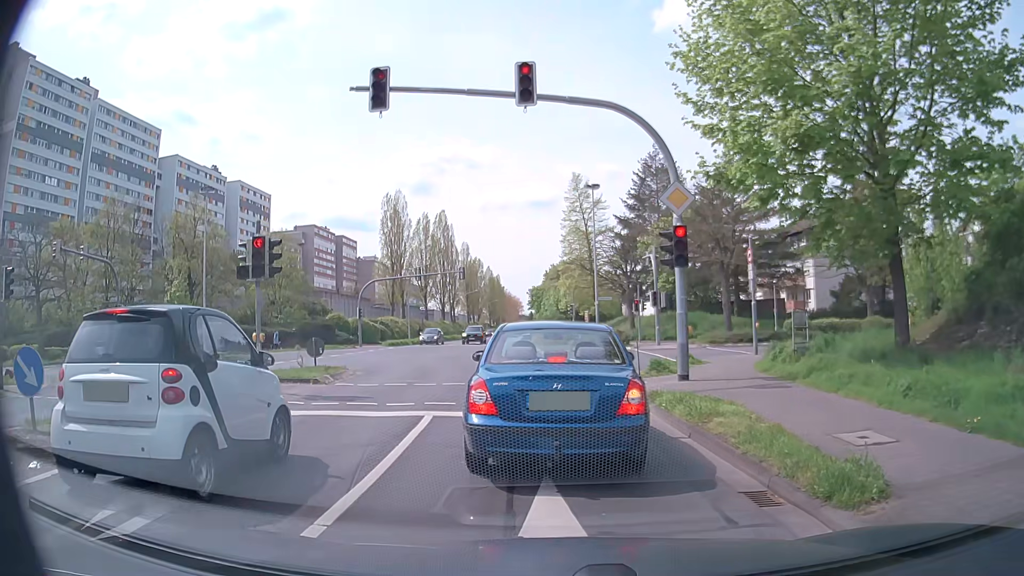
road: secondary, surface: asphalt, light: Day
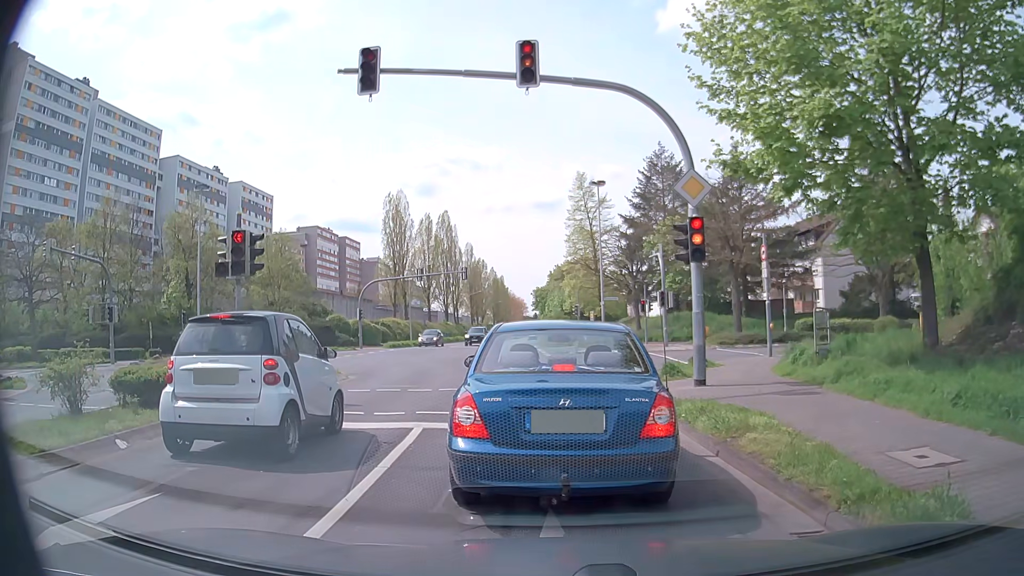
(0.0, +1.1) m; 0°
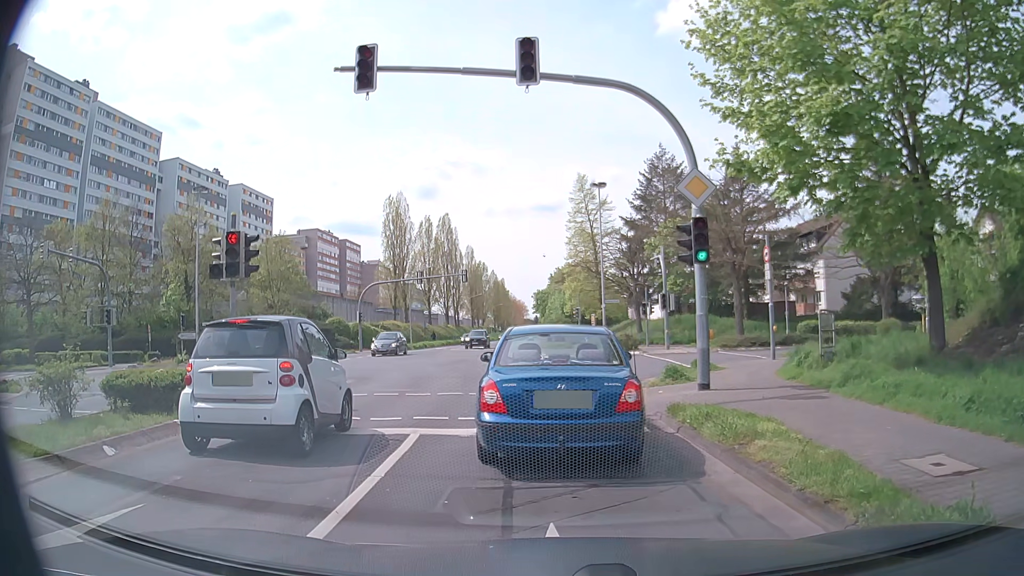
(0.0, +0.3) m; 0°
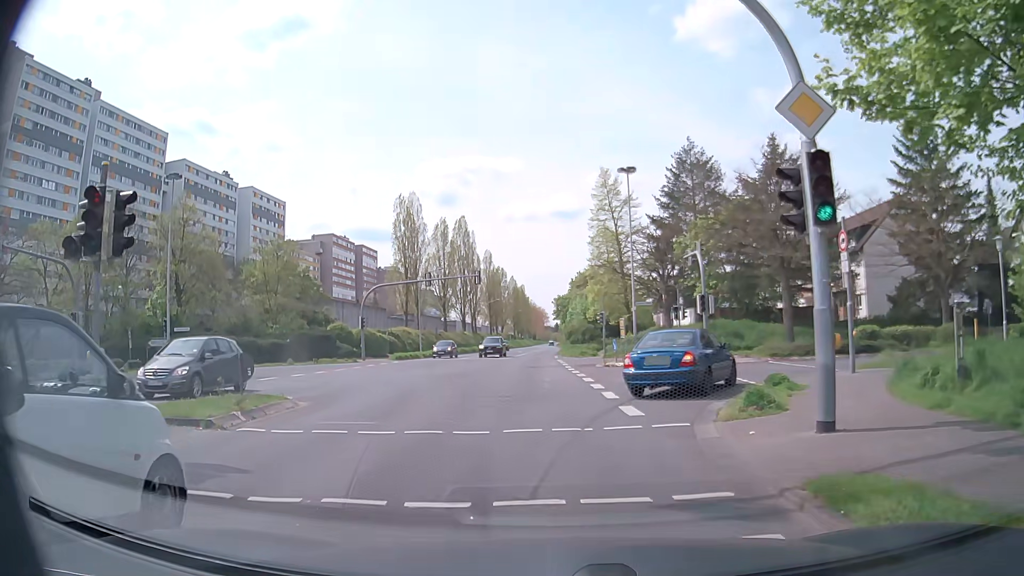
(-0.1, +5.6) m; -2°
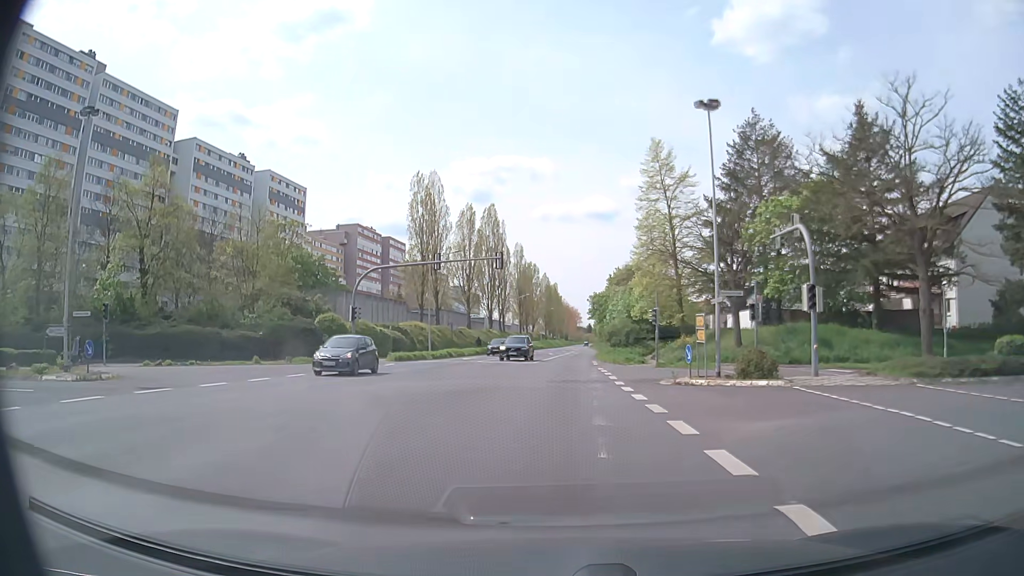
(-0.6, +11.0) m; -4°
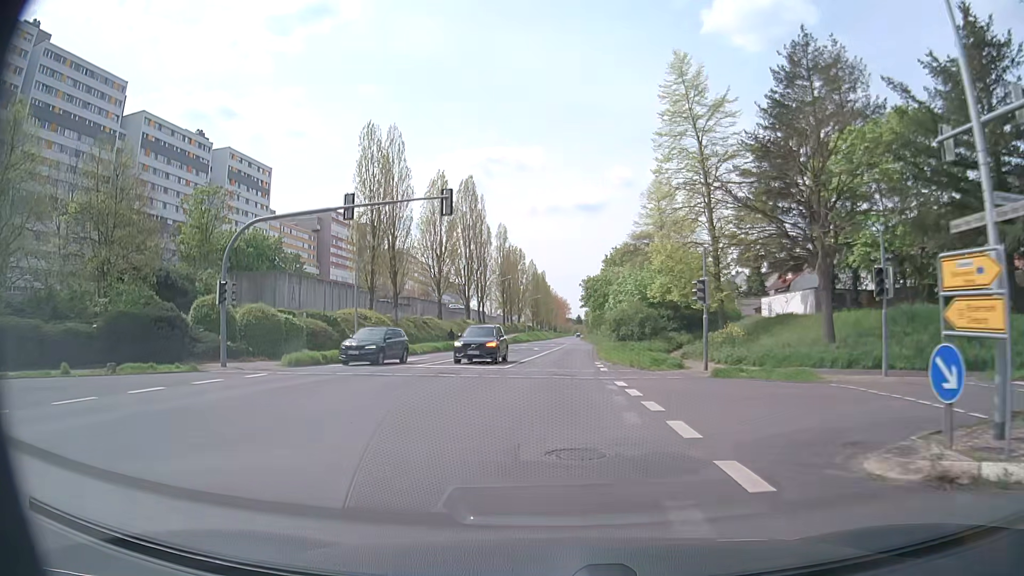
(+0.2, +16.2) m; +1°
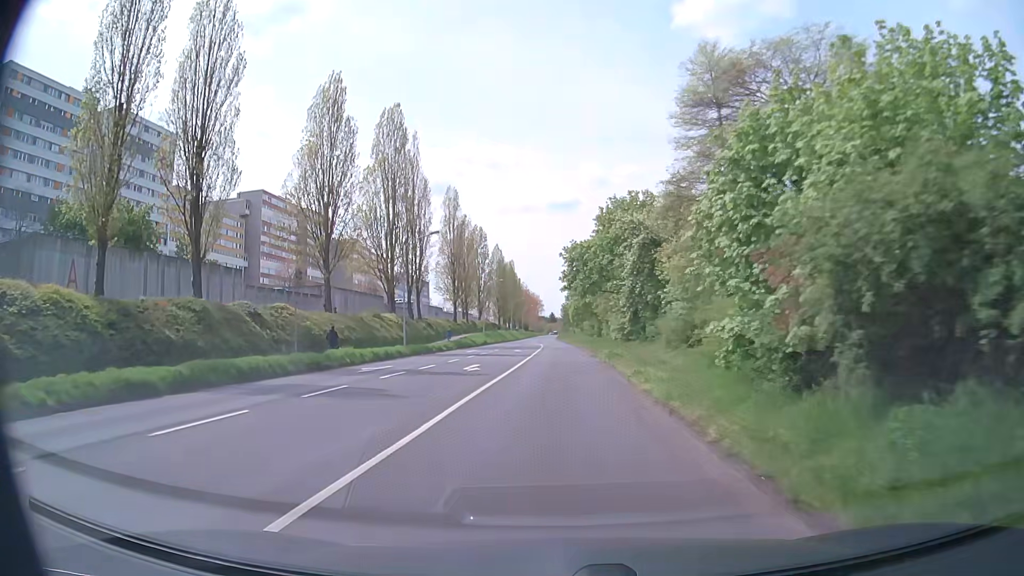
(+0.4, +34.9) m; +2°
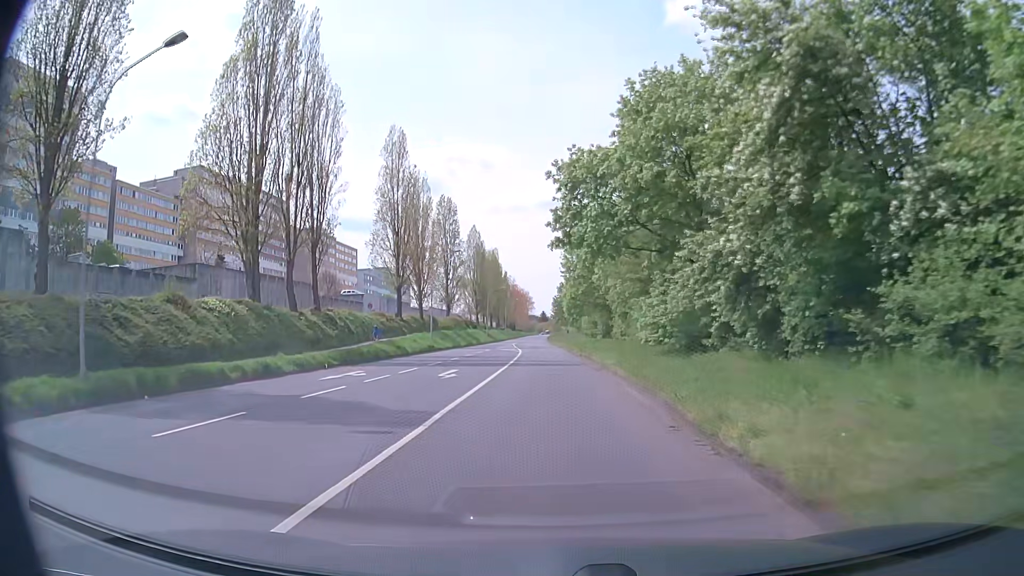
(+0.2, +30.7) m; +1°
(0, +10) (0, +20) (0, +30) (-1, +40) (-1, +50) (-2, +60) (-3, +70) (-3, +80) (-3, +90) (-4, +100) m
